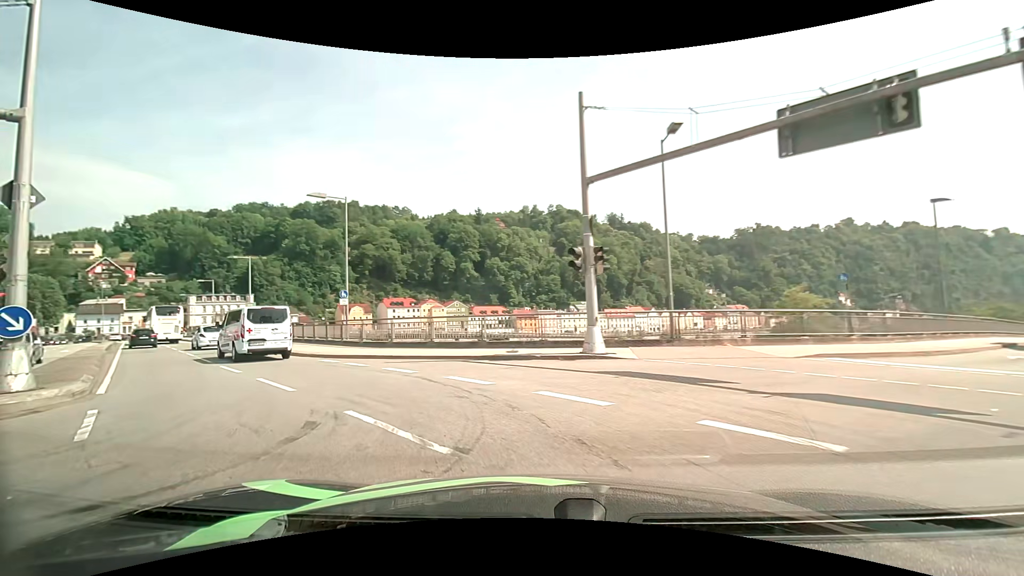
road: primary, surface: asphalt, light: Day
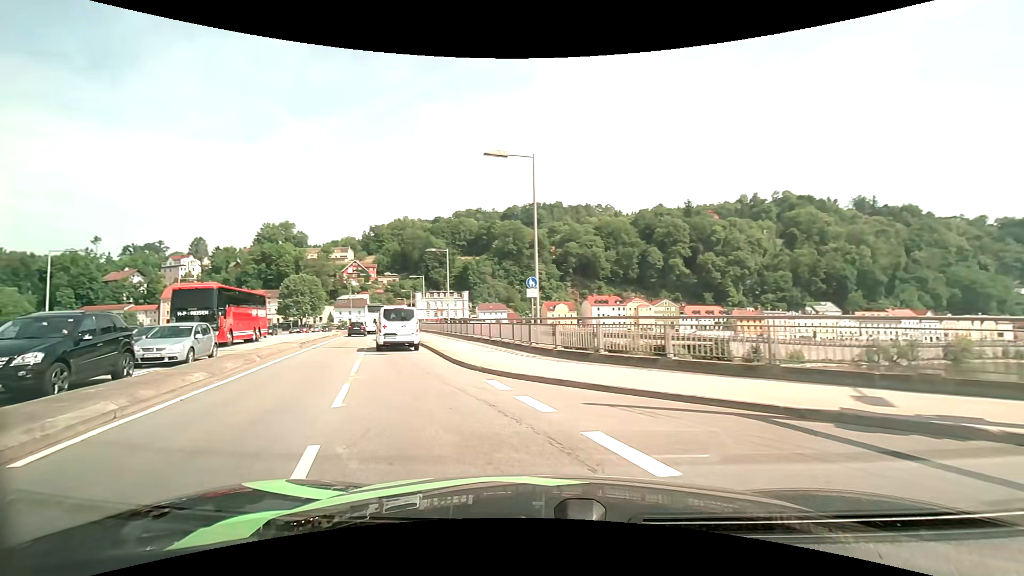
(-1.7, +7.8) m; -23°
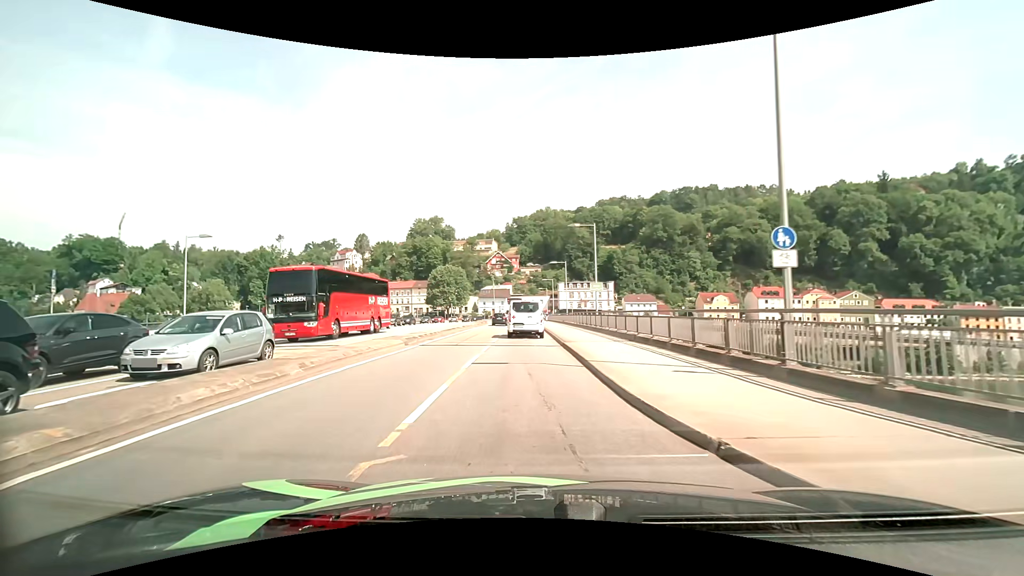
(-1.4, +8.4) m; -17°
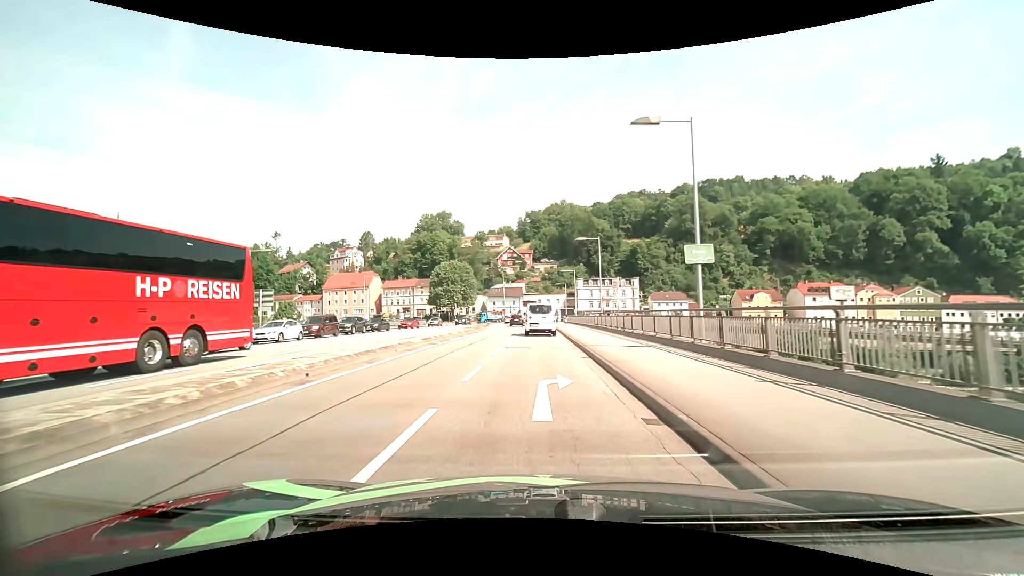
(-0.5, +19.8) m; -2°
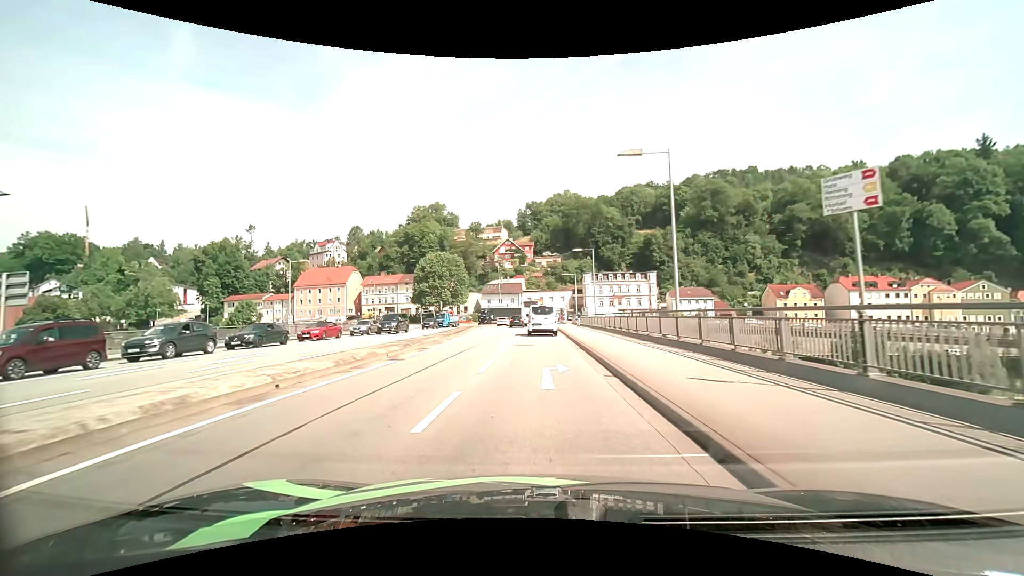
(0.0, +22.4) m; 0°
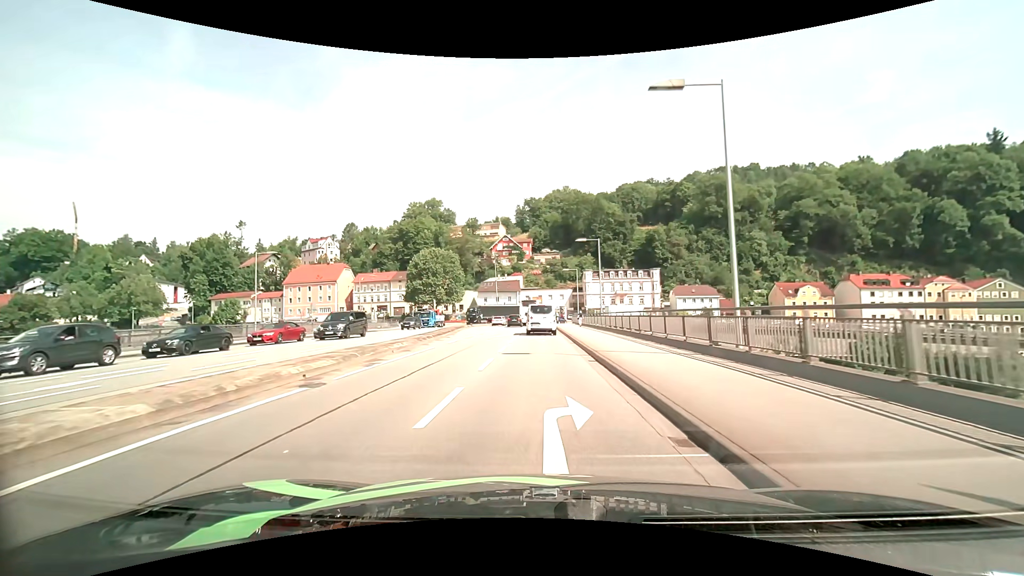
(0.0, +5.8) m; 0°
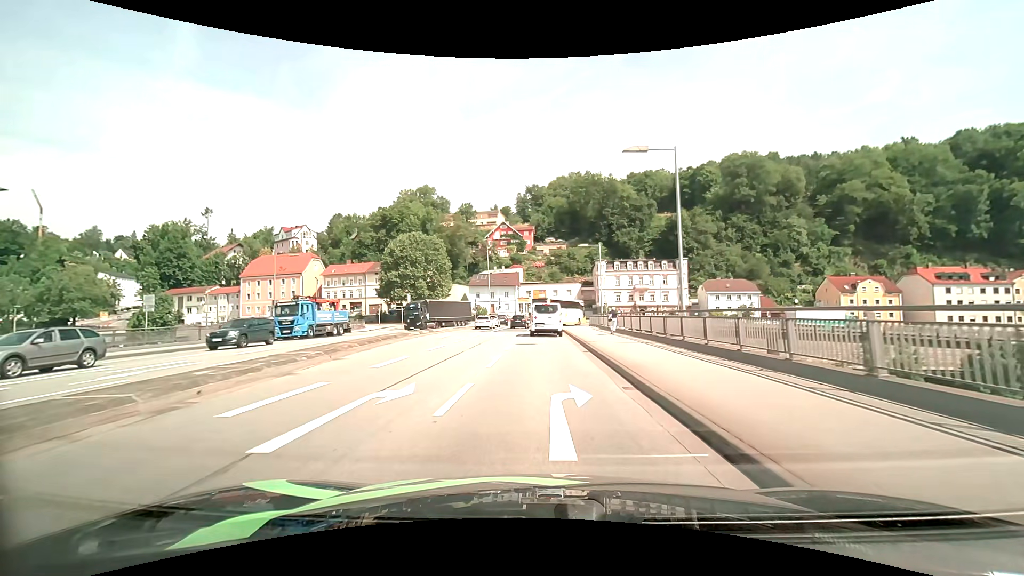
(+0.1, +23.4) m; 0°
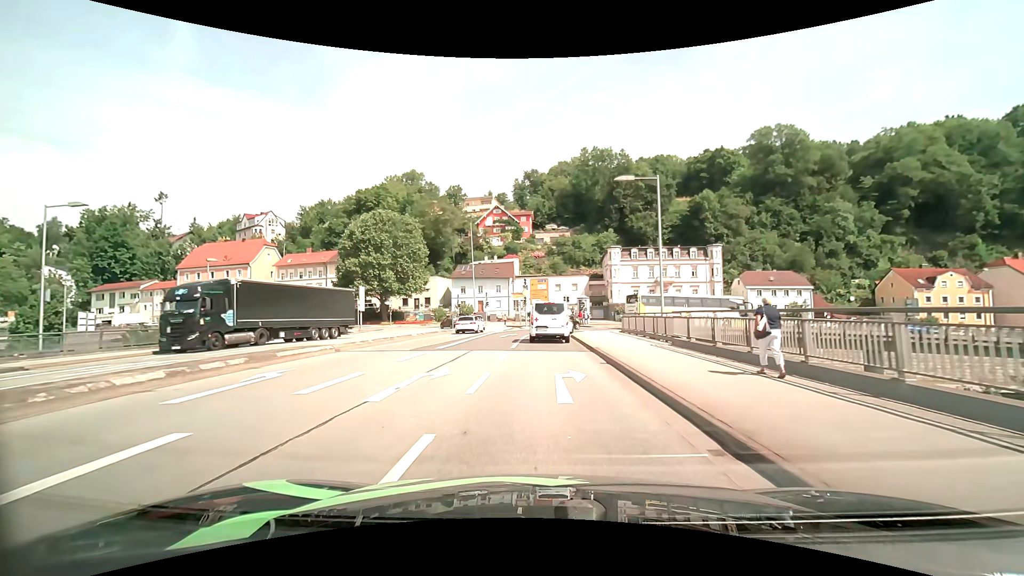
(0.0, +22.1) m; 0°
(0, +10) (0, +20) (0, +30) (+2, +40) (+7, +48) (+16, +53) (+26, +54) (+36, +54) (+46, +54) (+56, +54) m
